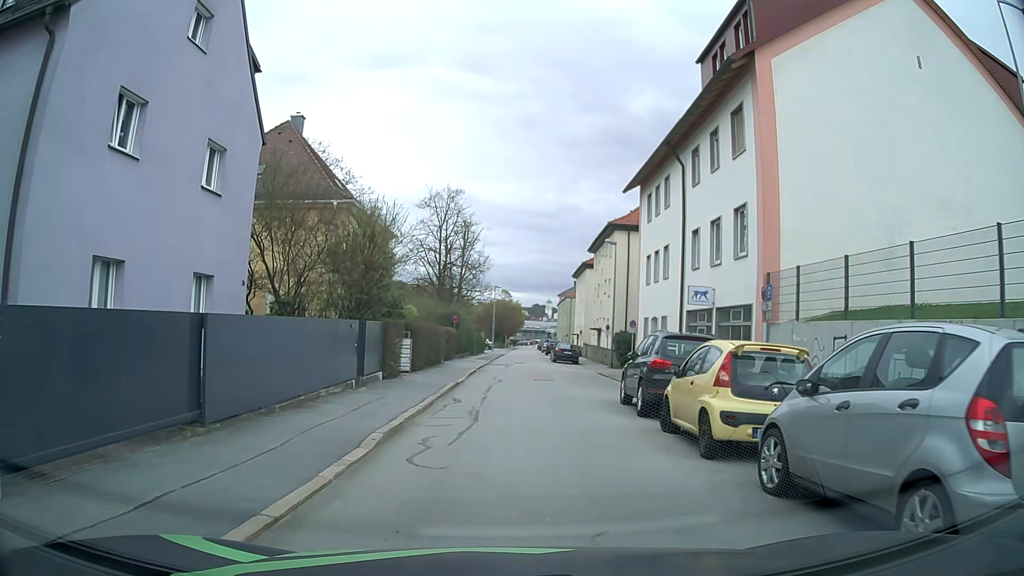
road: residential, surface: asphalt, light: Day
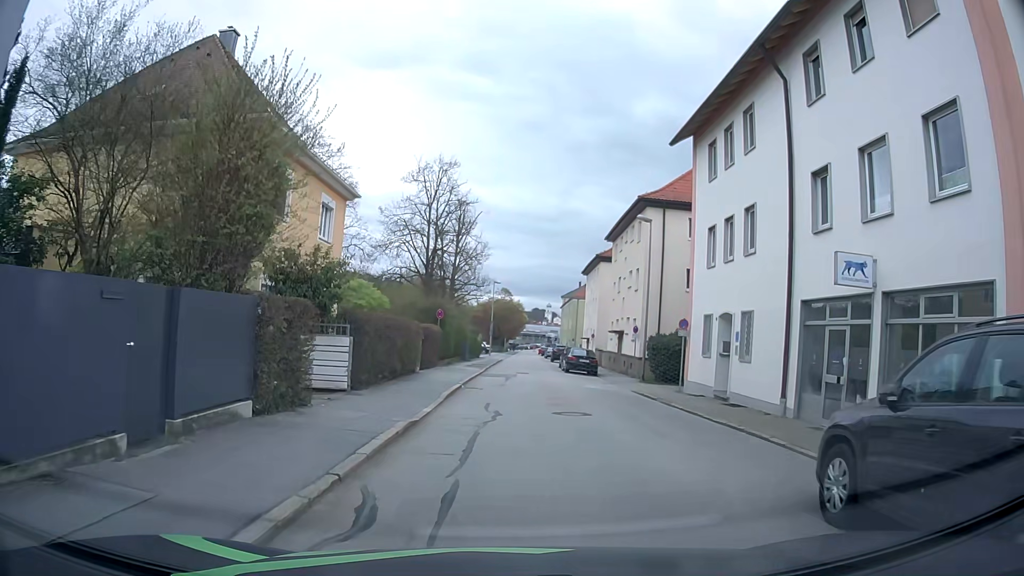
(-0.1, +10.3) m; 0°
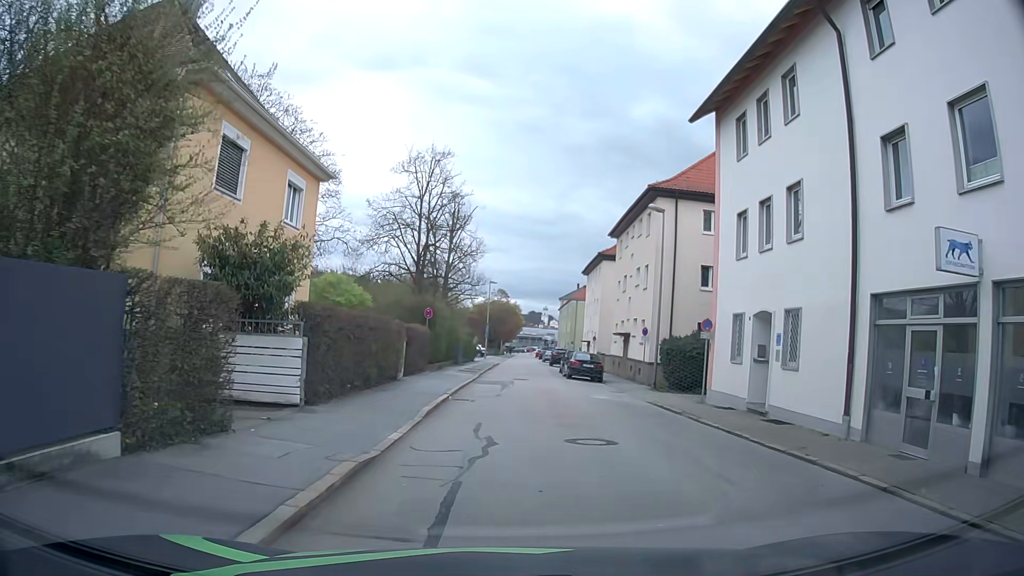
(0.0, +3.5) m; 0°
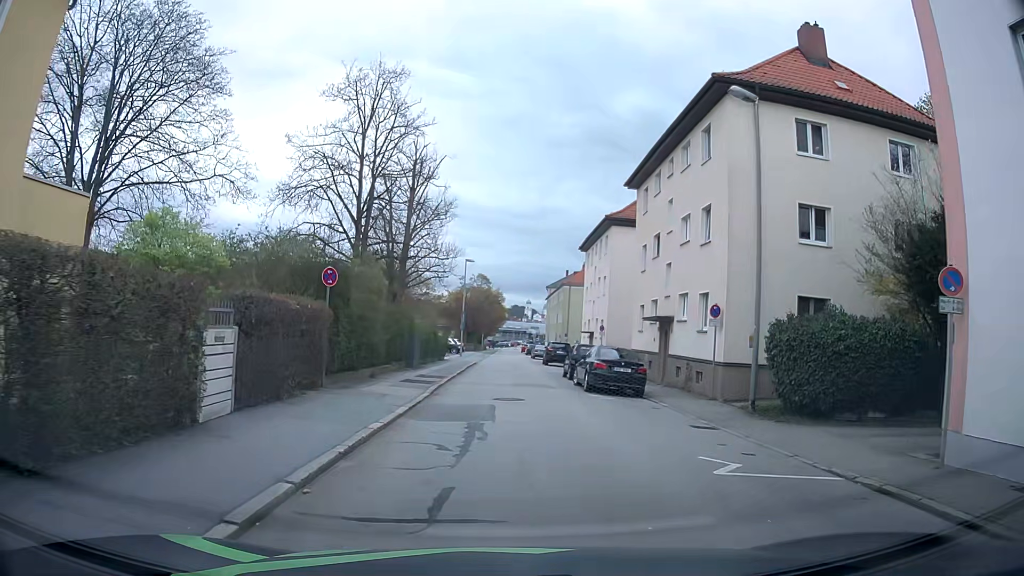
(+0.3, +14.0) m; +2°
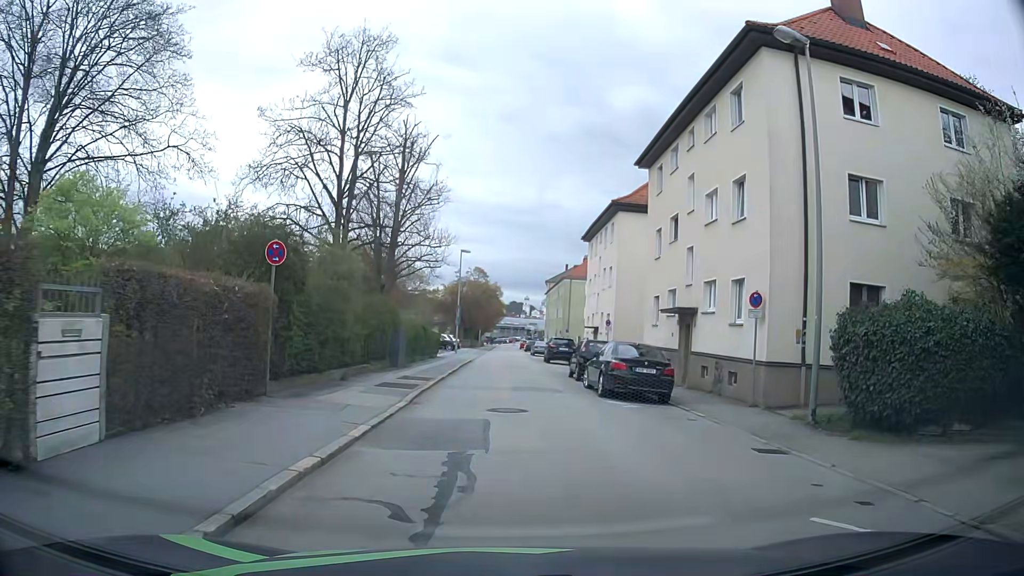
(0.0, +3.6) m; 0°
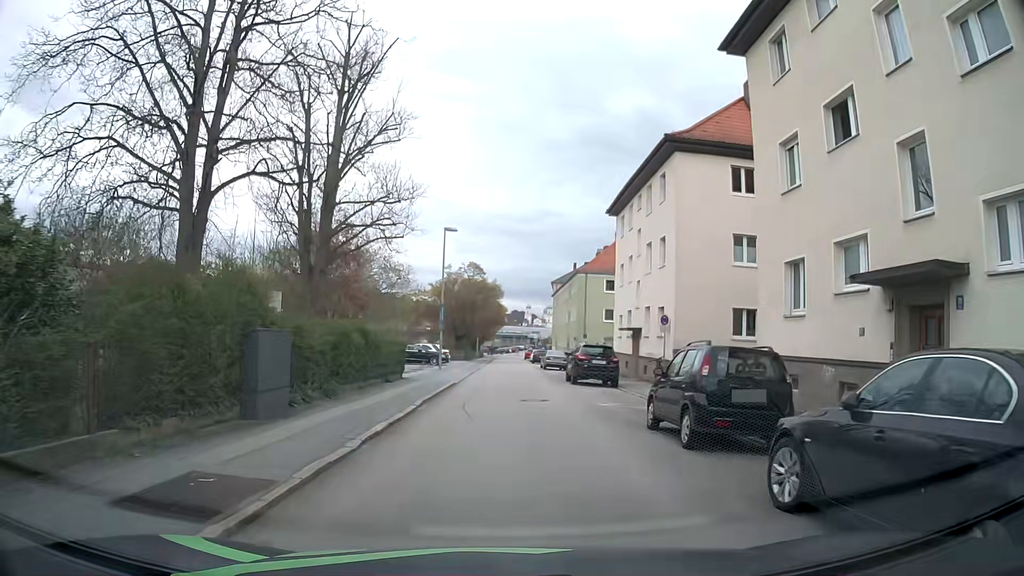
(-0.1, +14.5) m; 0°
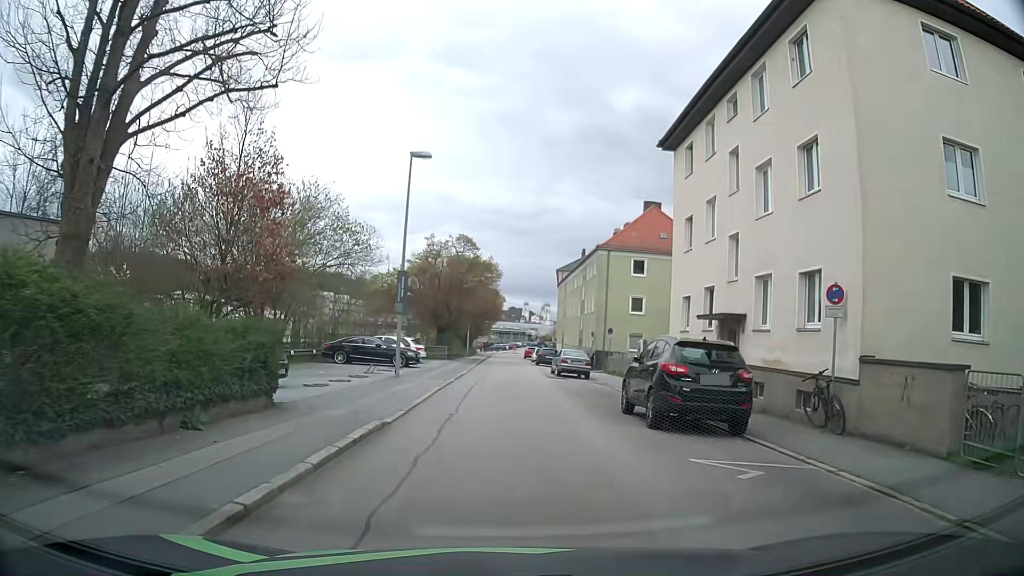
(-0.1, +14.7) m; 0°
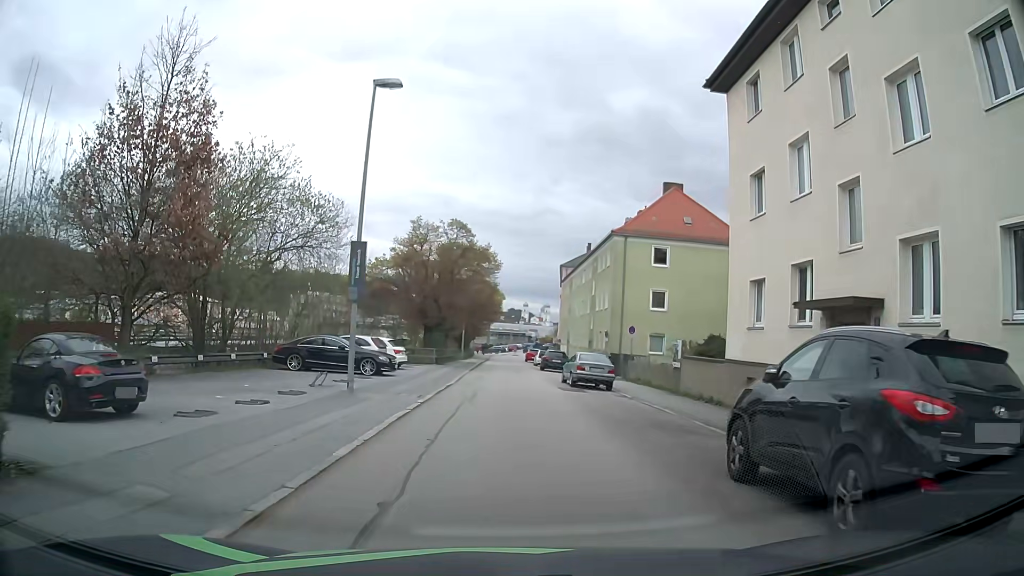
(+0.1, +7.3) m; +1°
